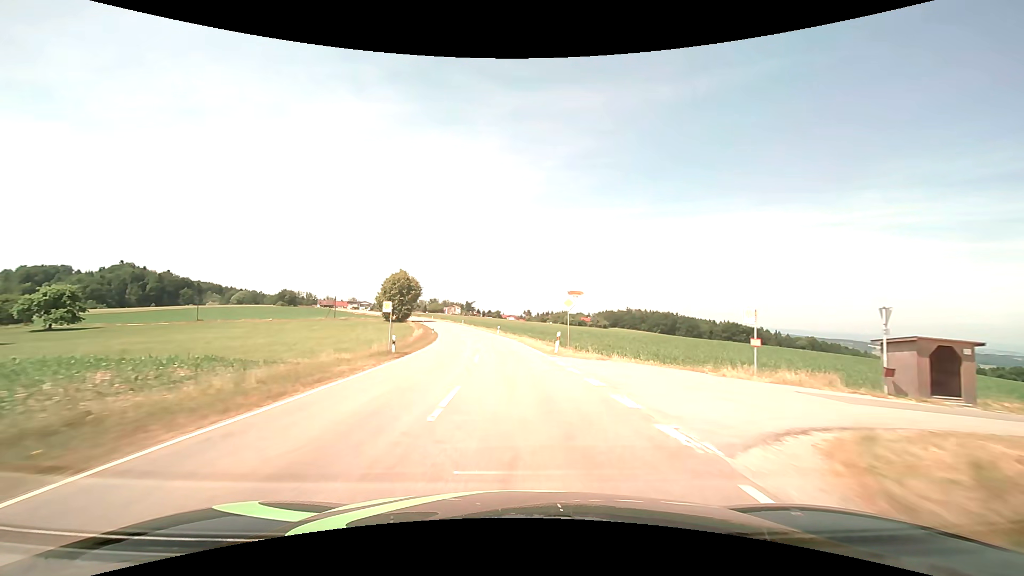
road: tertiary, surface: asphalt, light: Day
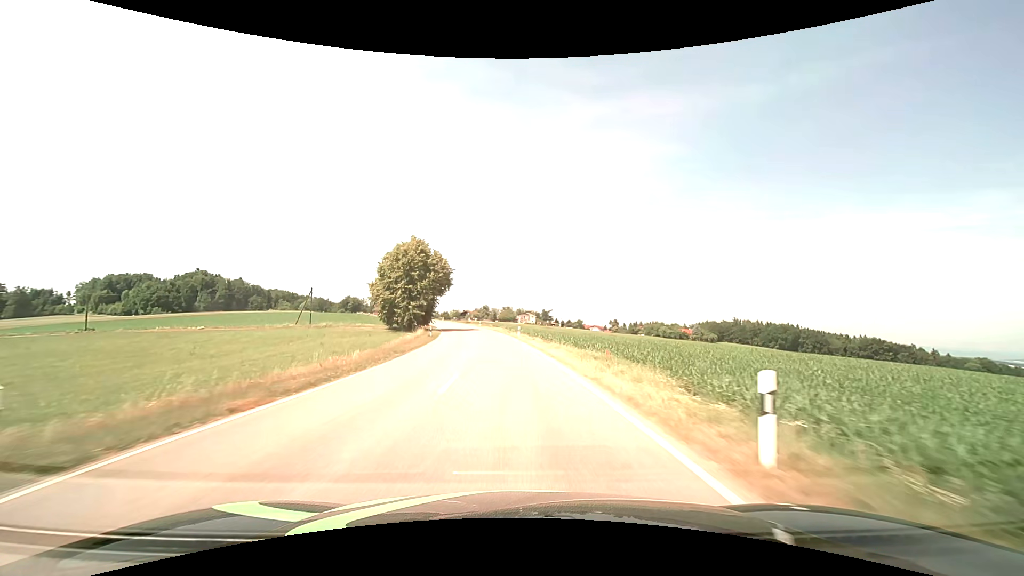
(-3.8, +55.4) m; -9°
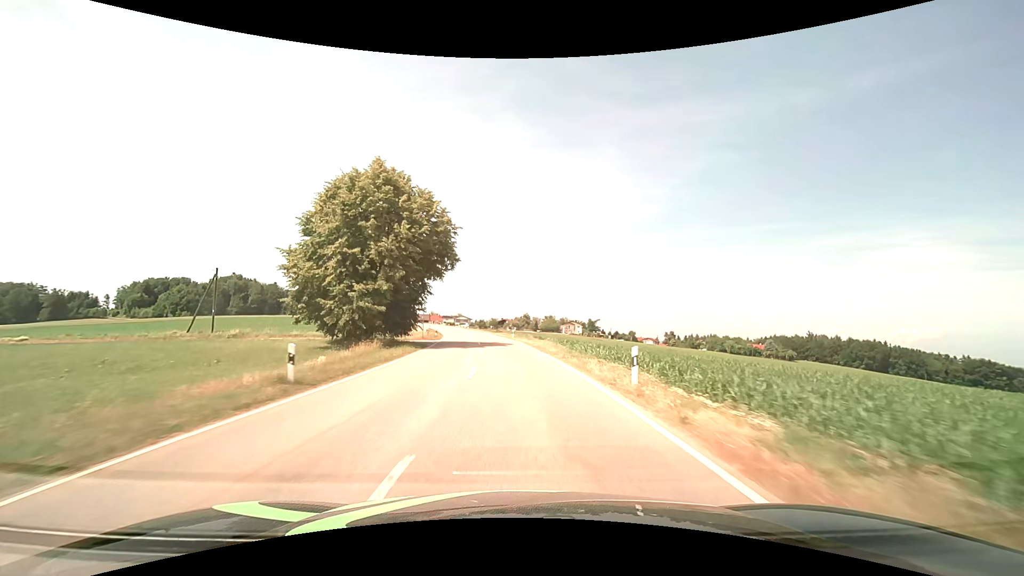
(-1.6, +33.1) m; -5°
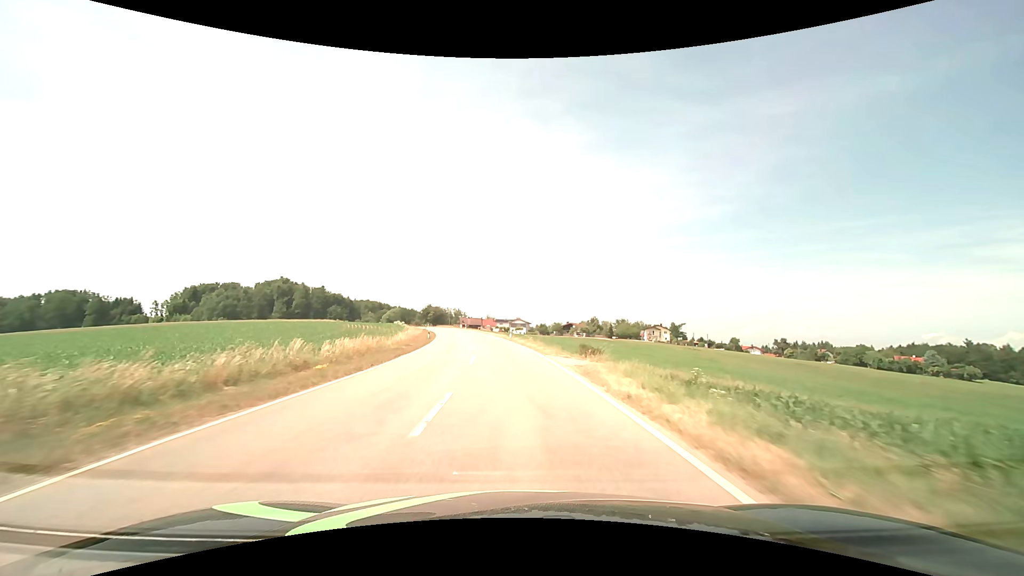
(-3.2, +53.2) m; -7°
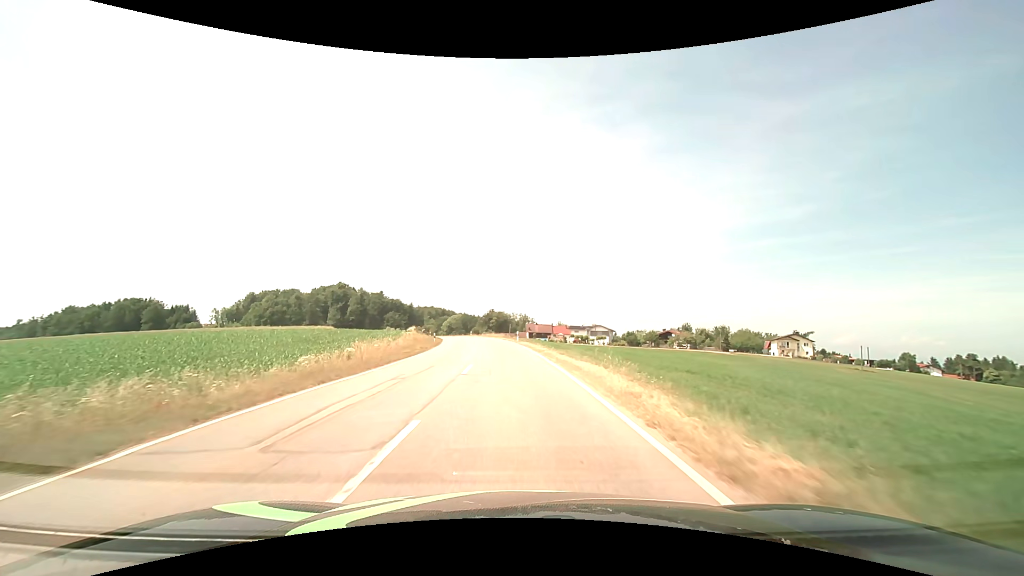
(-3.1, +50.0) m; -8°
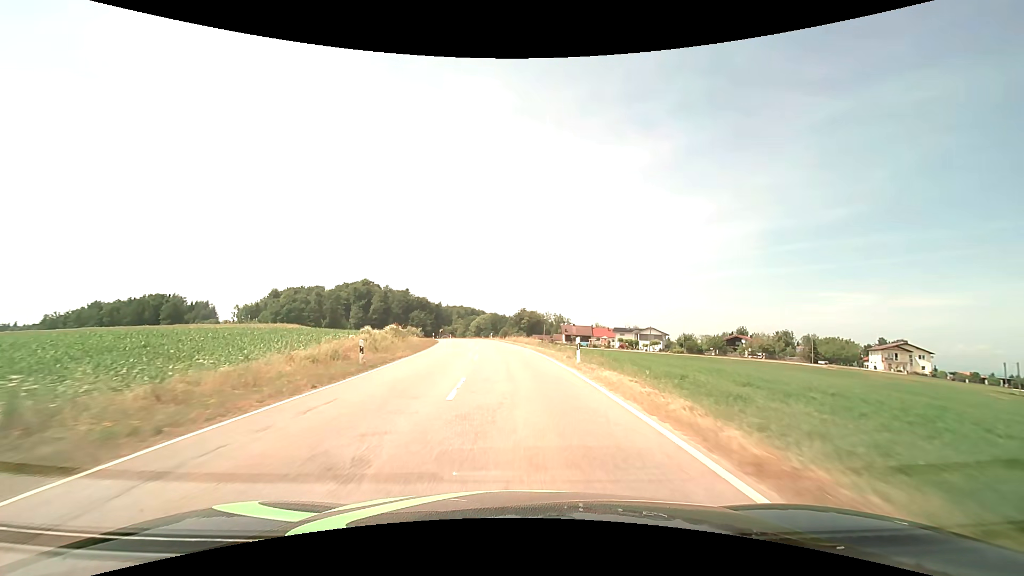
(-0.9, +28.4) m; -4°
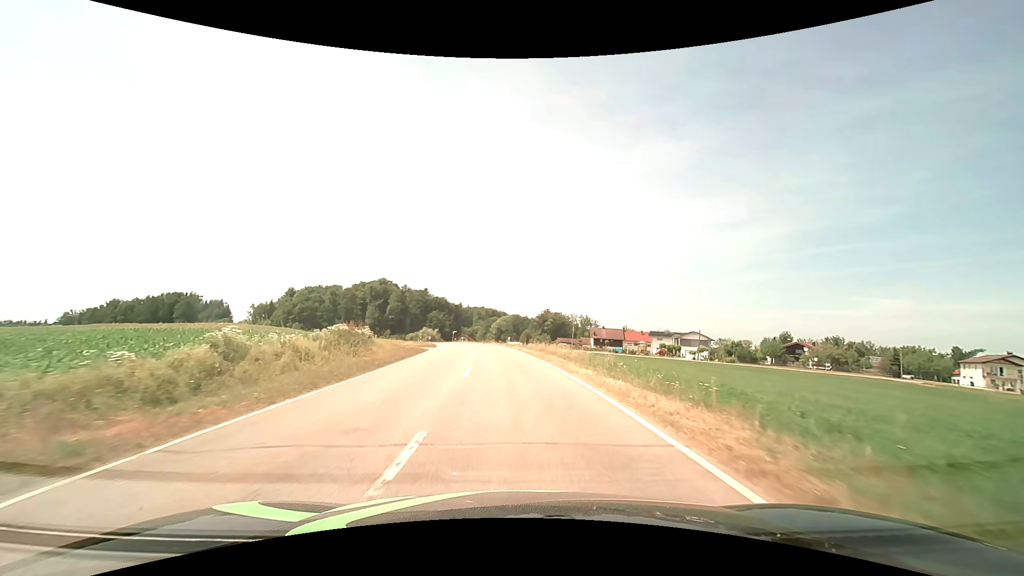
(-0.4, +18.2) m; -3°
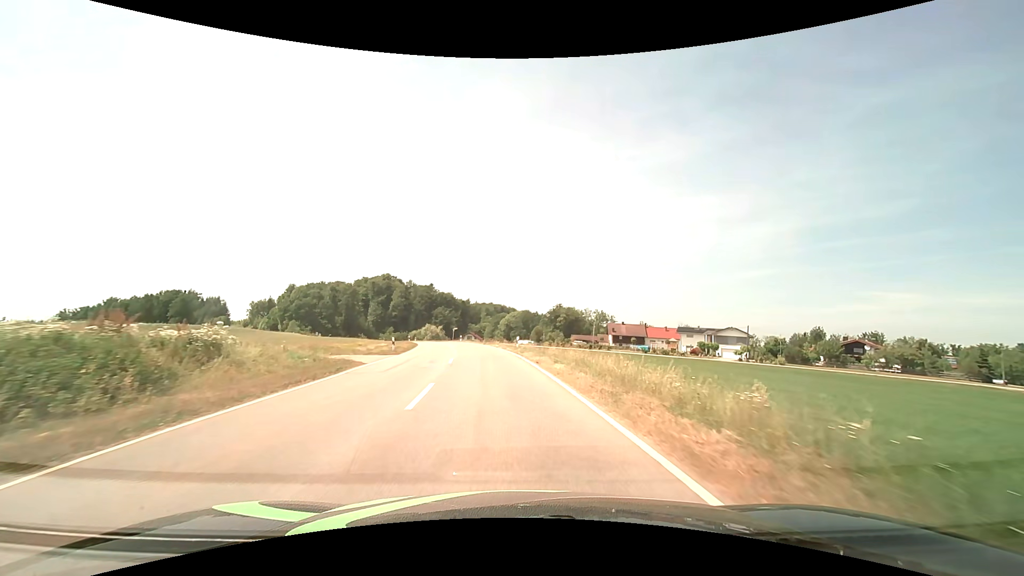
(-0.2, +17.7) m; -1°
(0, +10) (-1, +20) (-2, +30) (-4, +40) (-5, +50) (-7, +59) (-9, +69) (-11, +79) (-14, +89) (-17, +98) m
